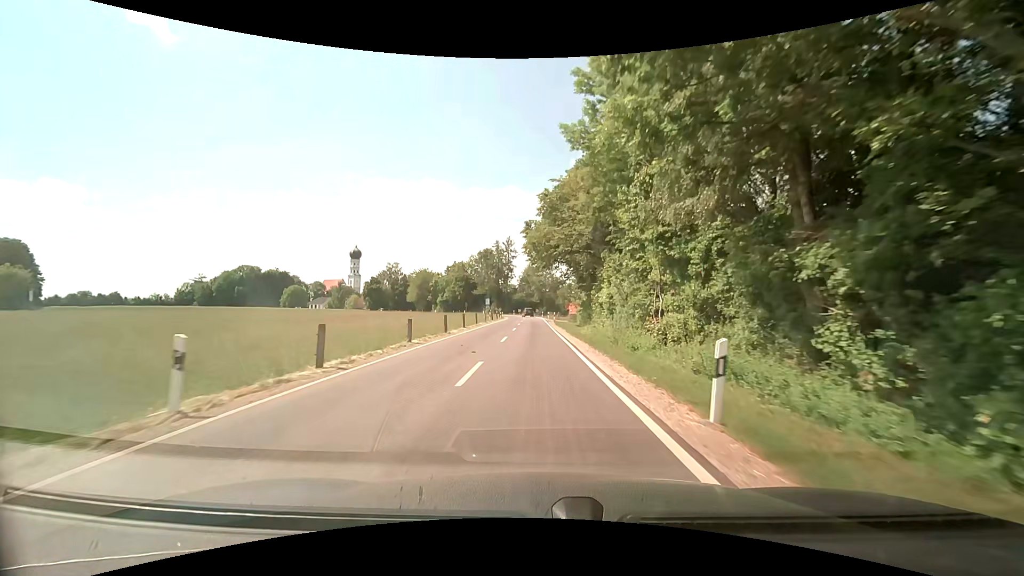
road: unclassified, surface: asphalt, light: Day
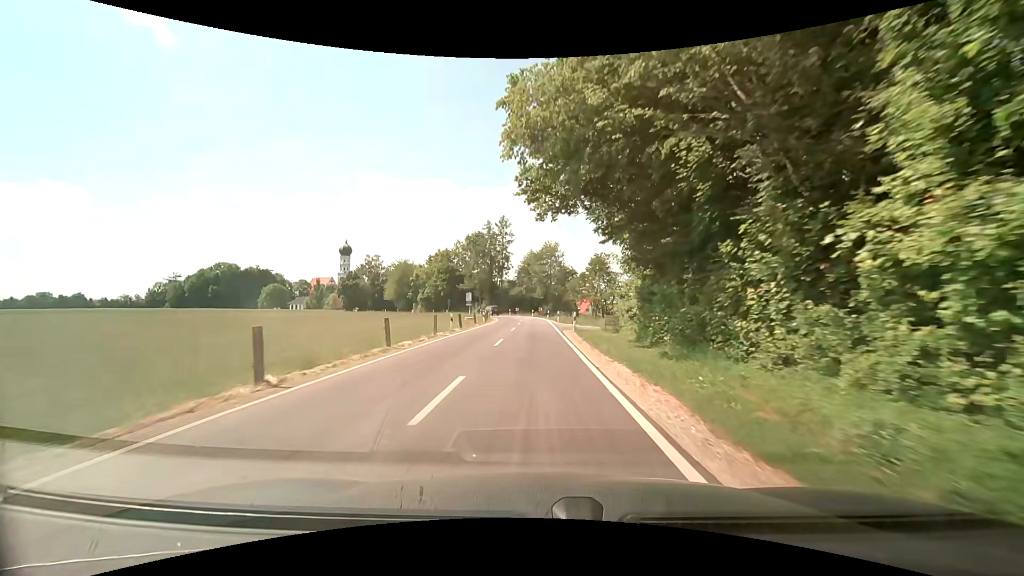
(+0.2, +26.9) m; 0°
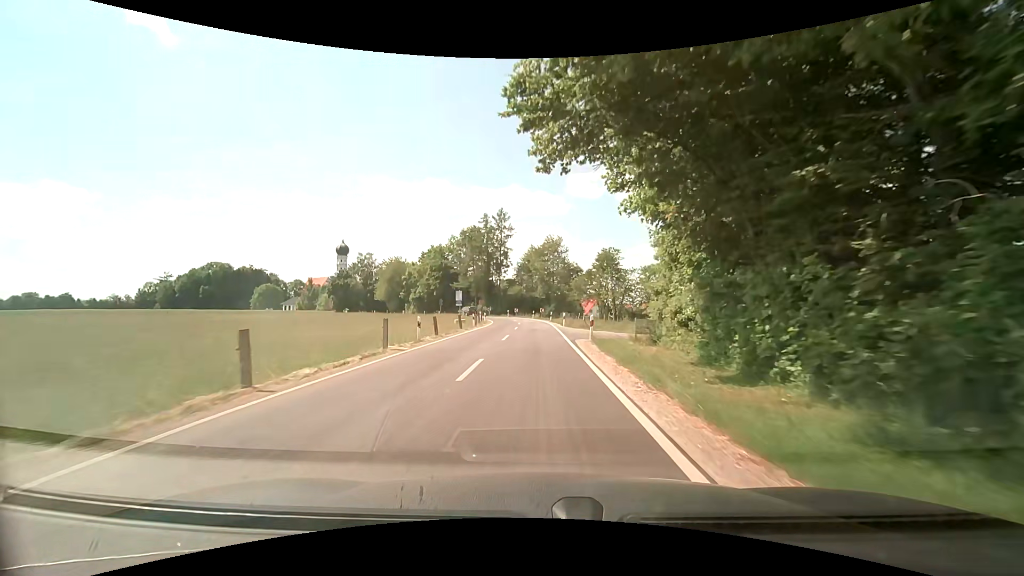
(0.0, +8.5) m; 0°
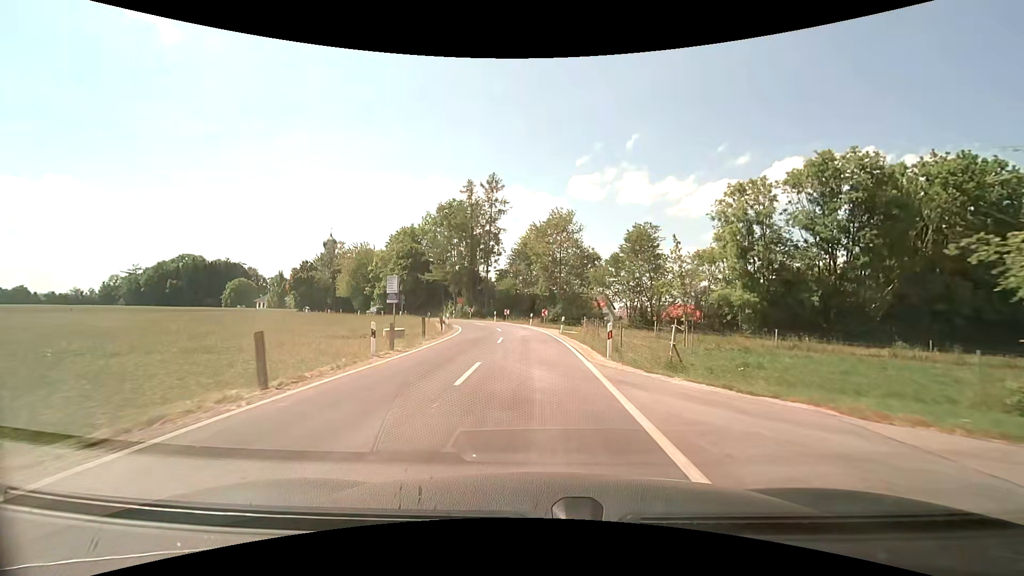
(+0.1, +24.2) m; +1°
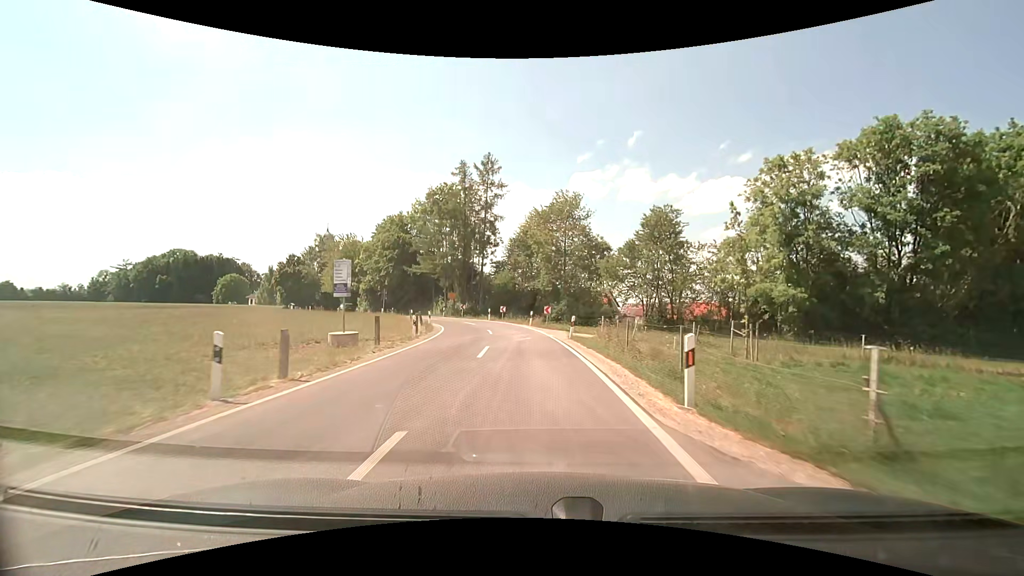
(-0.1, +7.5) m; 0°
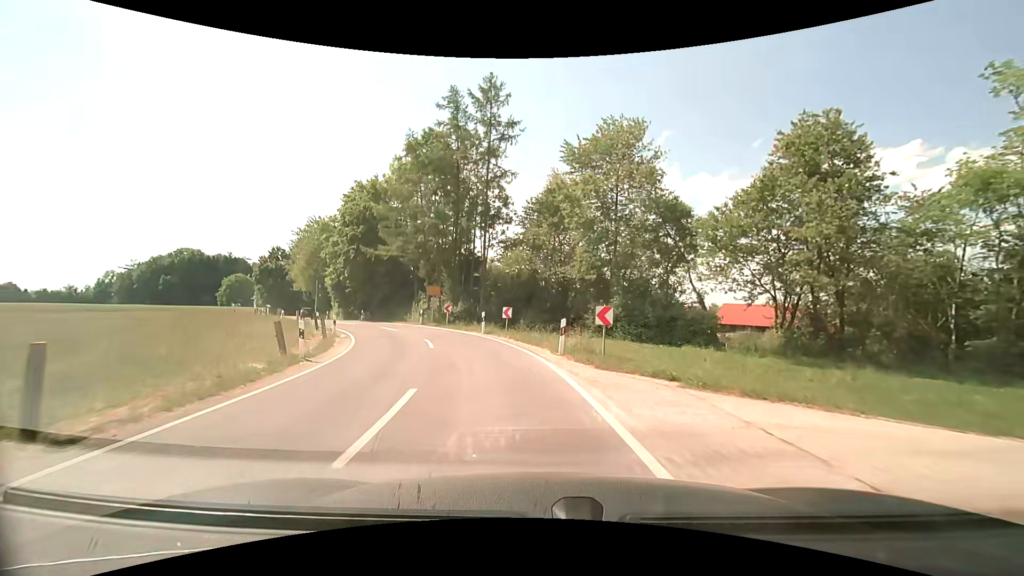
(-0.4, +21.2) m; -3°
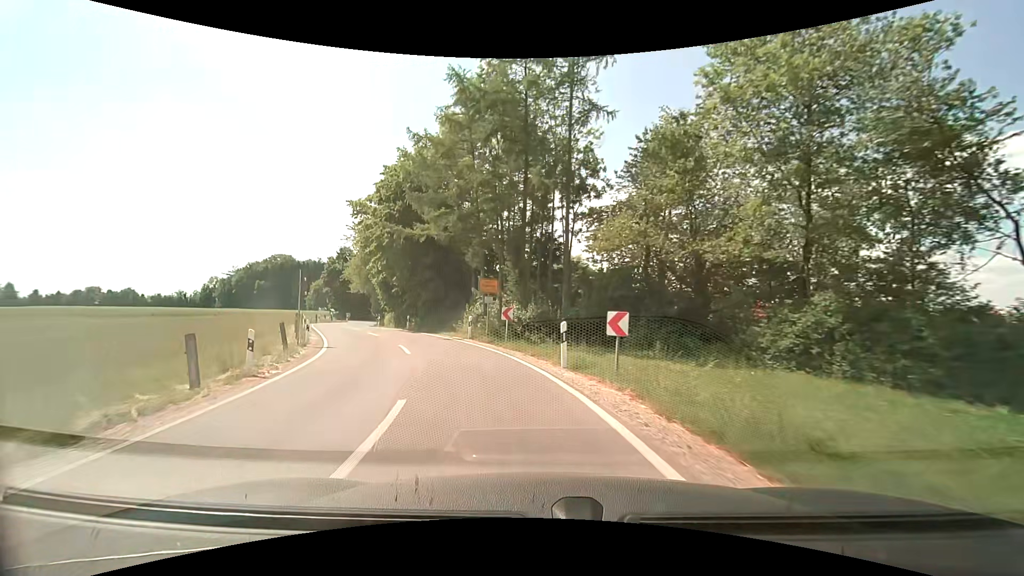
(-1.0, +13.3) m; -9°
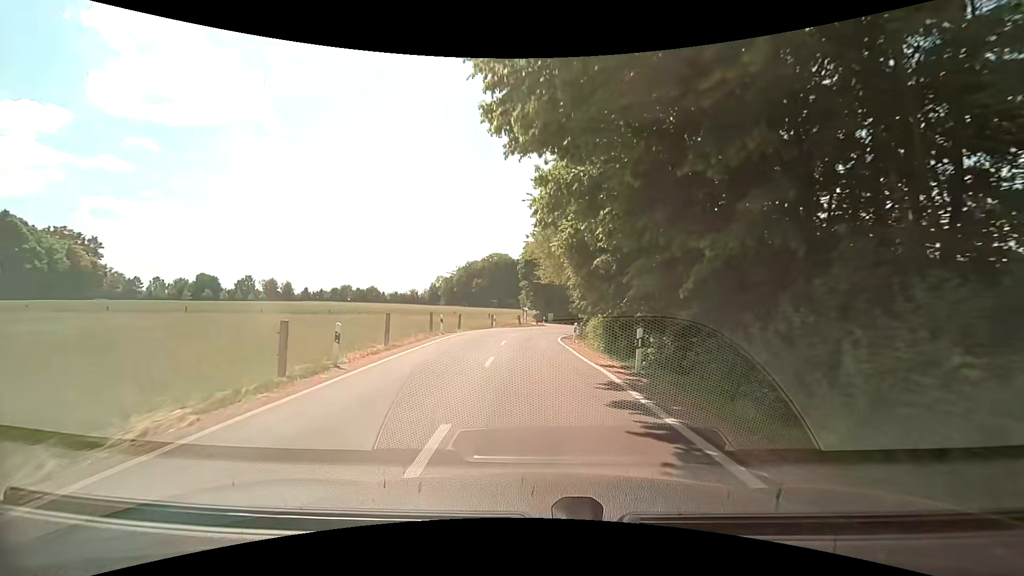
(-6.3, +25.5) m; -25°
(0, +10) (0, +20) (0, +30) (+1, +40) (+3, +50) (+8, +59) (+14, +67) (+21, +73) (+30, +78) (+39, +83) m
